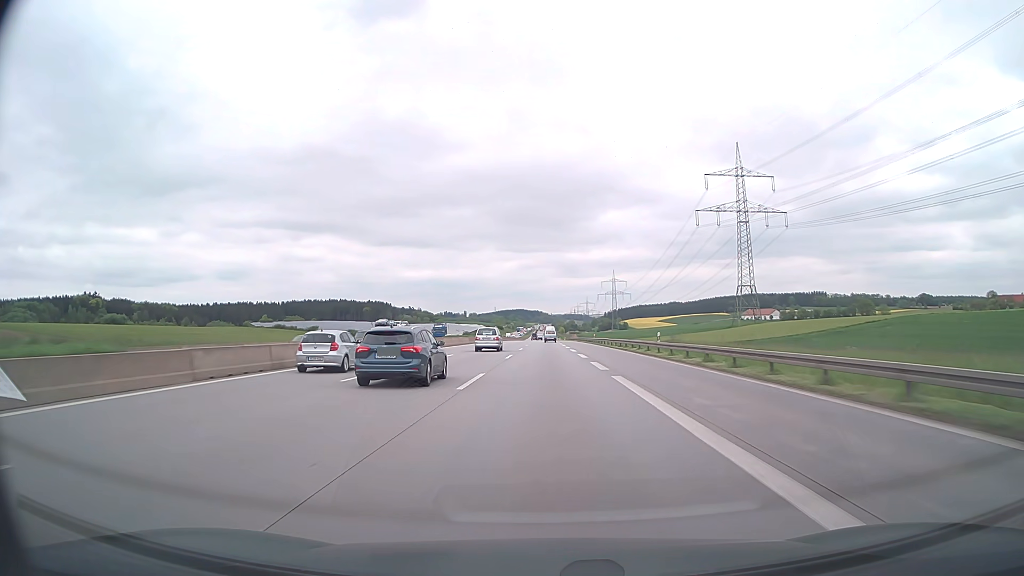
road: motorway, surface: asphalt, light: Day
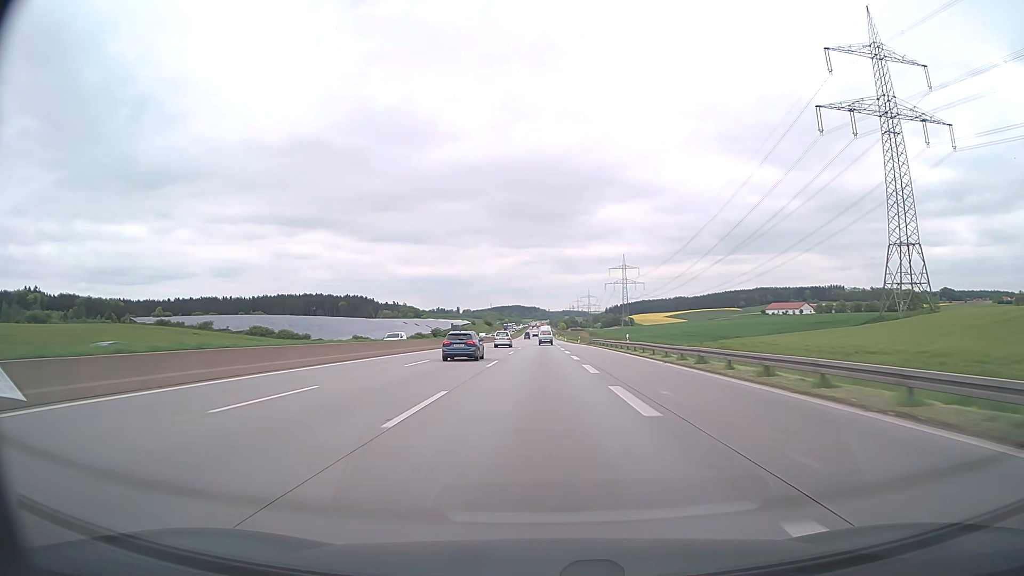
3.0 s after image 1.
(+0.4, +96.5) m; 0°
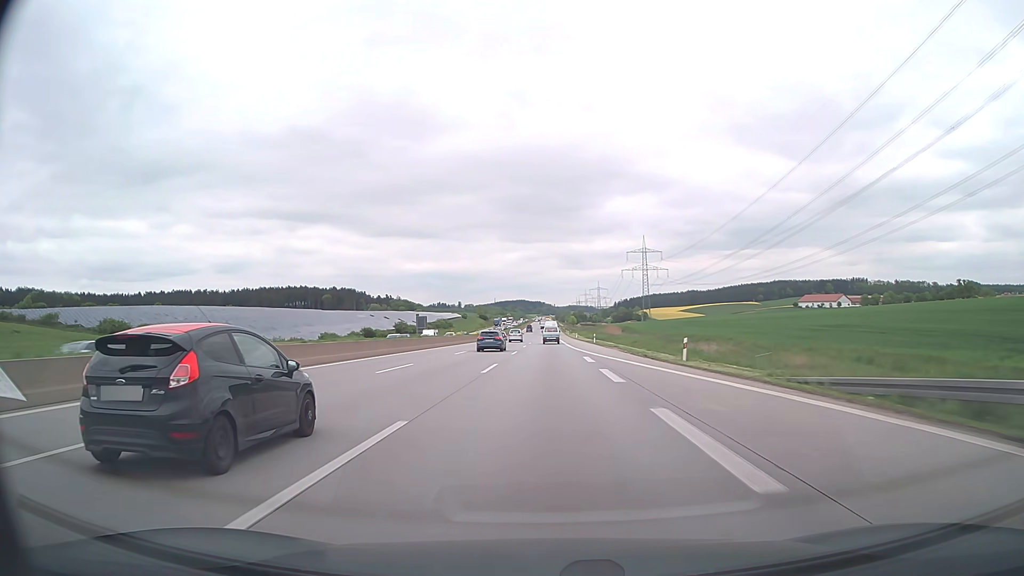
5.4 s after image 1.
(-0.2, +77.0) m; 0°
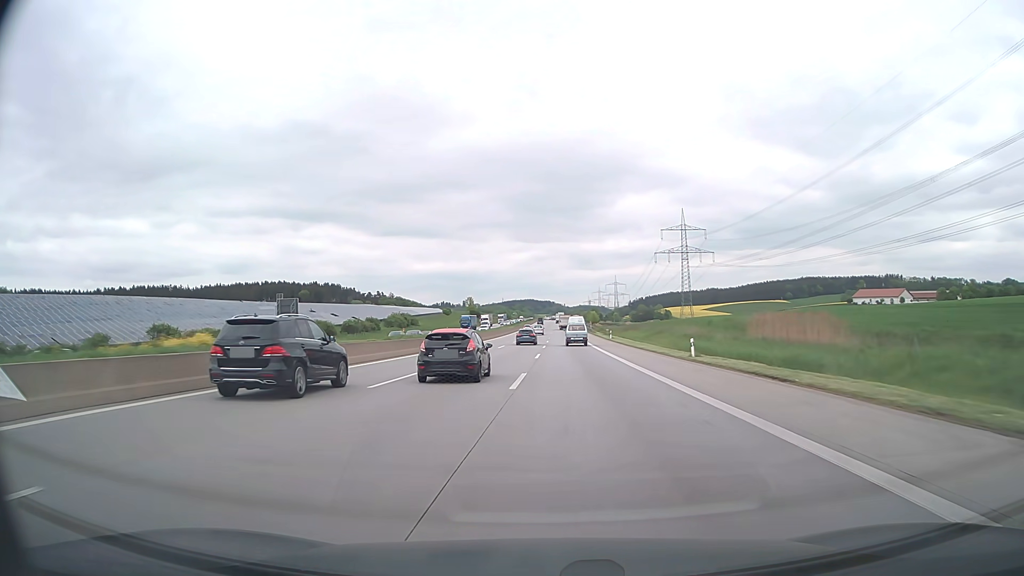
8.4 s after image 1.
(-0.6, +96.3) m; -1°
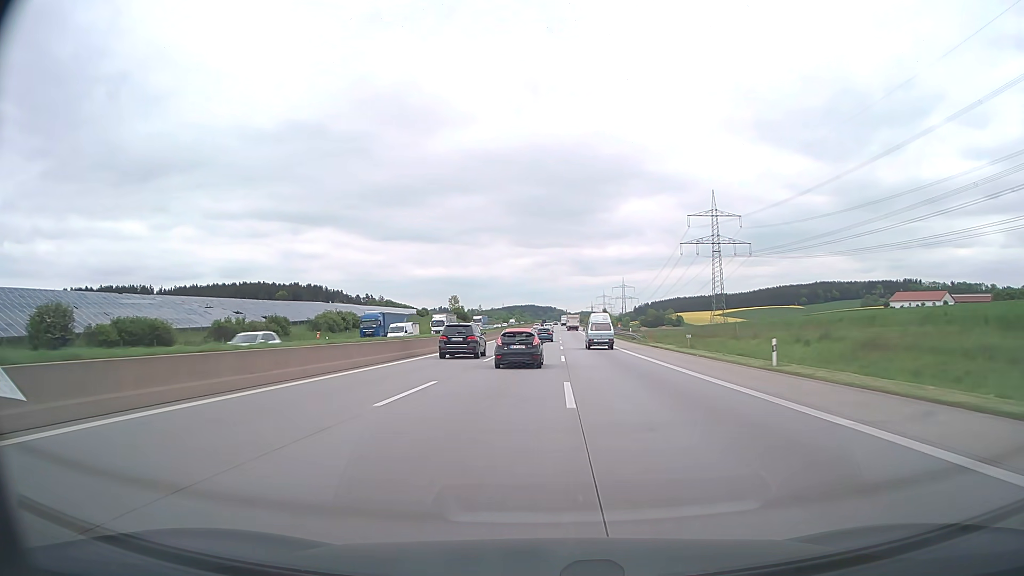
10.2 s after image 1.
(-0.3, +58.2) m; 0°
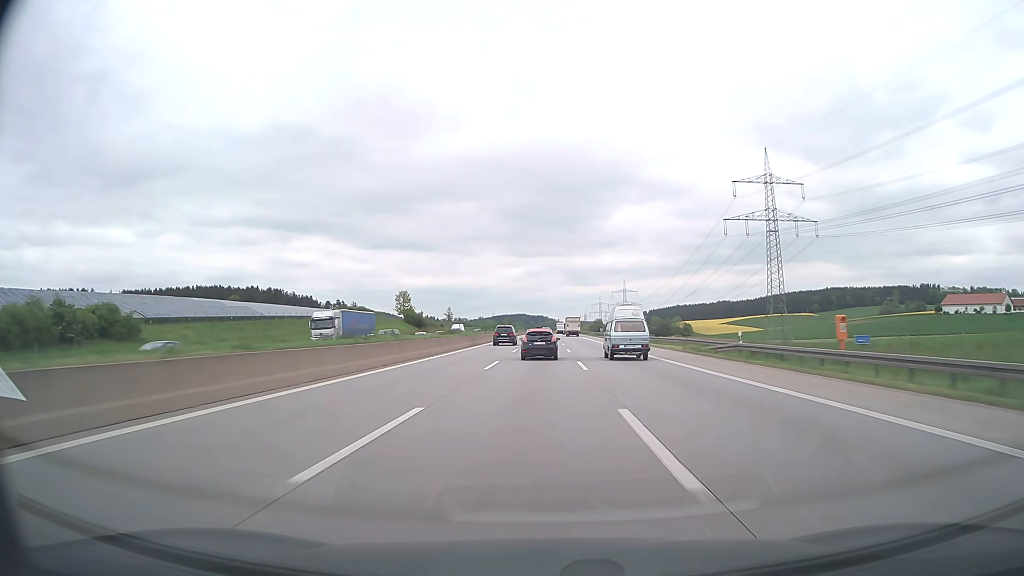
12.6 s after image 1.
(+0.8, +78.3) m; +1°
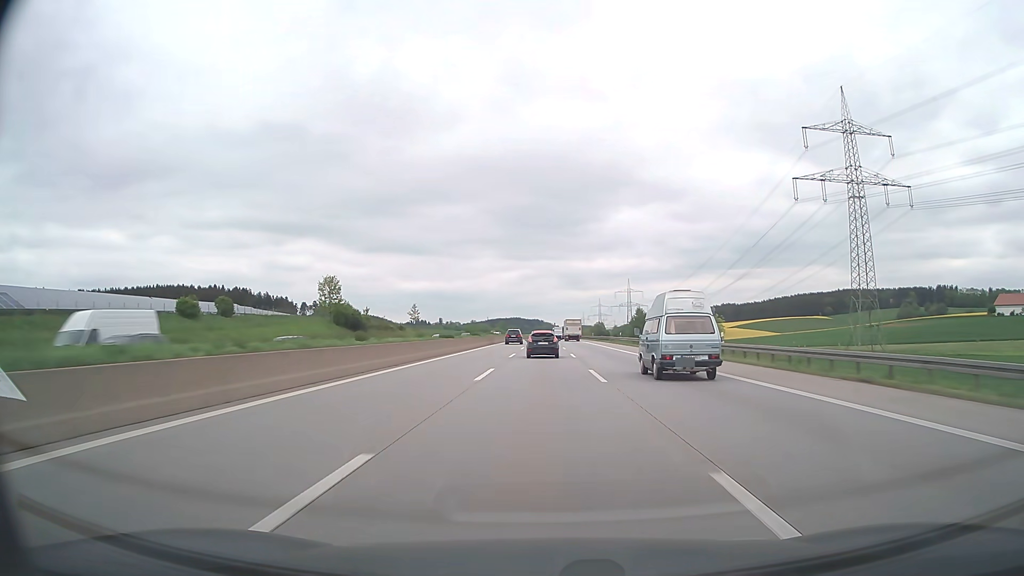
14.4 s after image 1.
(0.0, +59.0) m; 0°
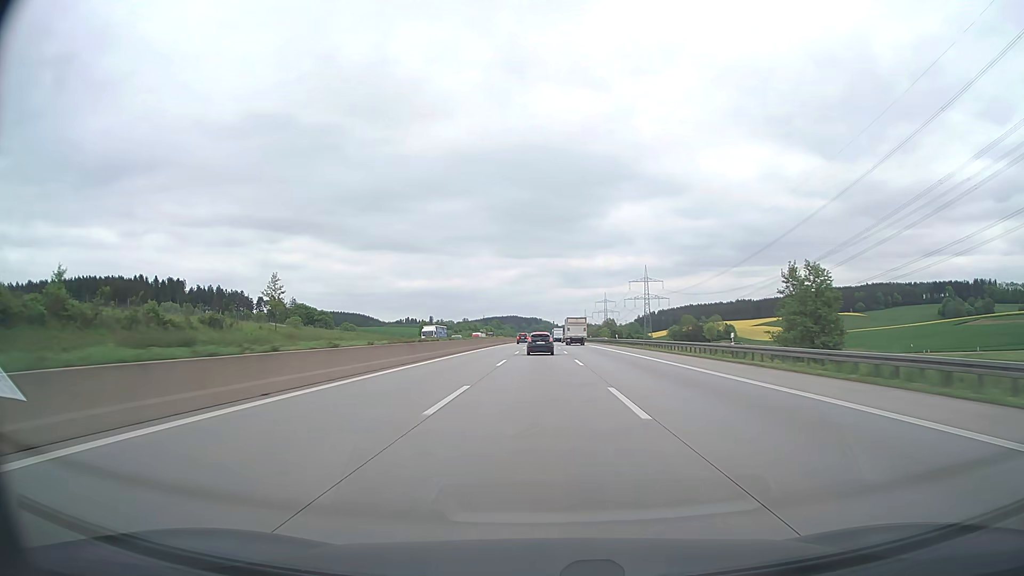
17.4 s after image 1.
(+0.3, +98.3) m; 0°
(0, +10) (0, +20) (0, +30) (0, +40) (0, +50) (0, +60) (0, +70) (0, +80) (0, +90) (0, +100) m
